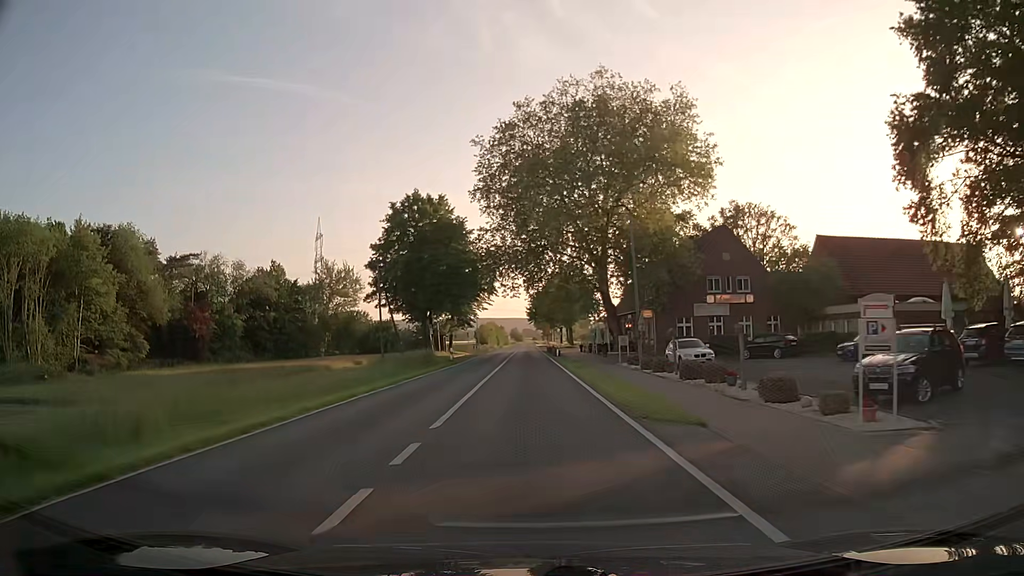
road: secondary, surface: asphalt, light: Day
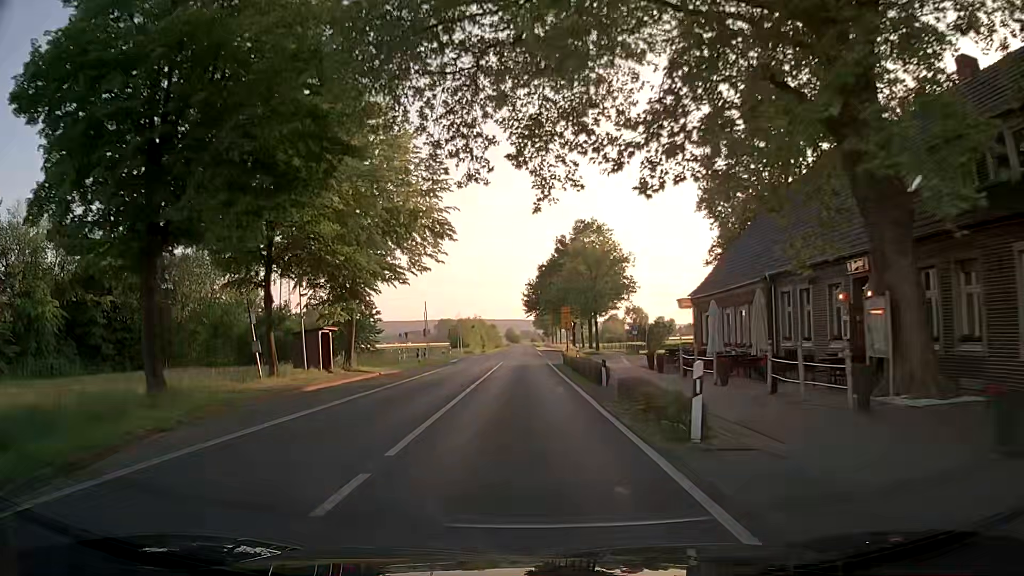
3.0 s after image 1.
(+0.1, +46.4) m; 0°
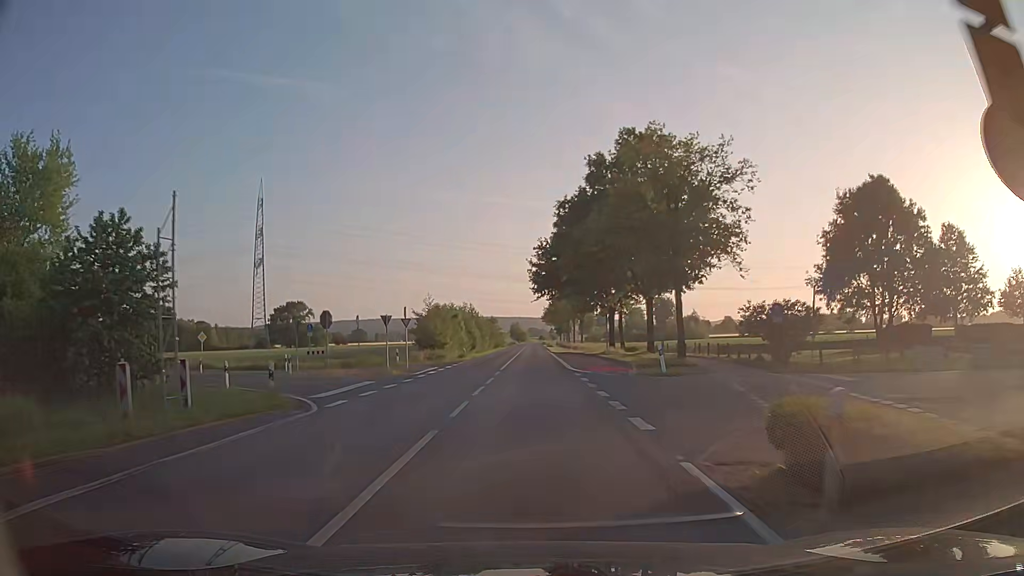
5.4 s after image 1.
(-0.1, +37.1) m; -1°
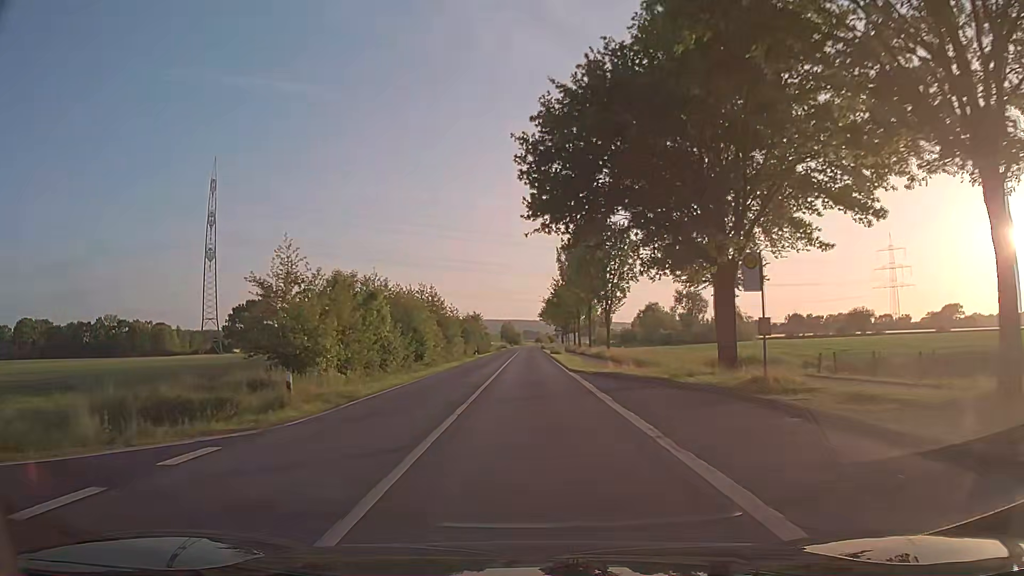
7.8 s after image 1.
(+0.4, +37.7) m; +1°
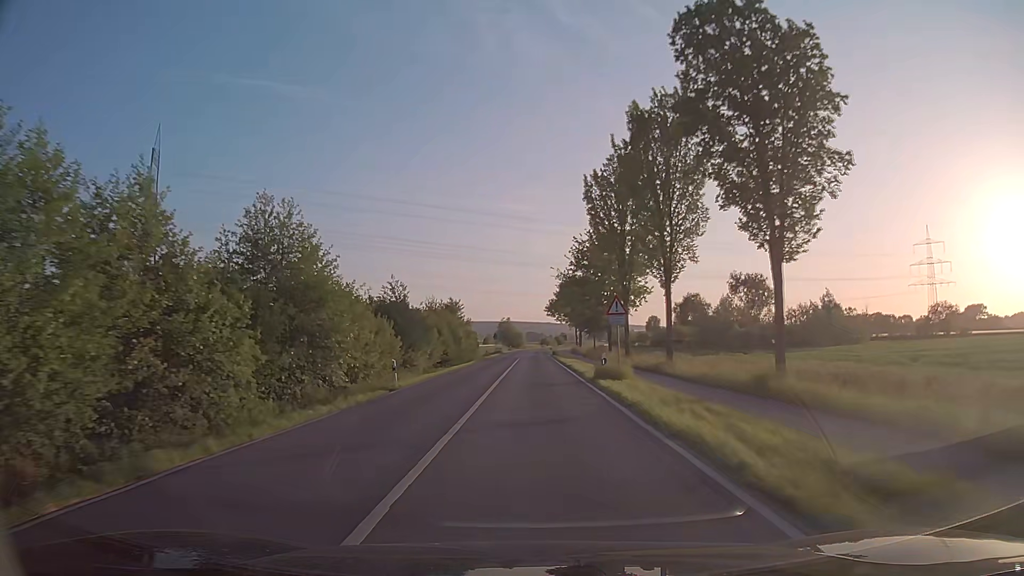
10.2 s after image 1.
(-0.2, +41.6) m; 0°
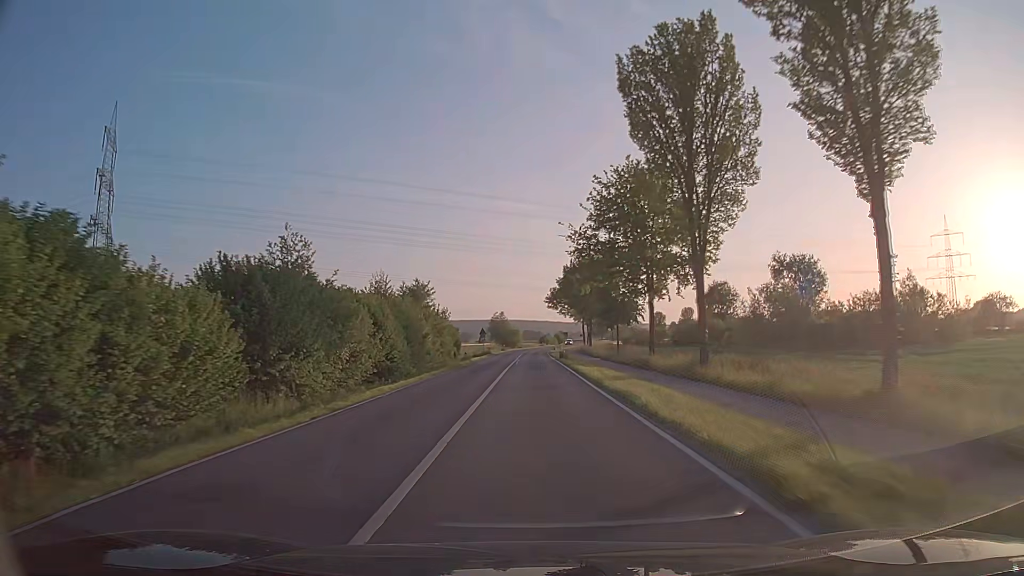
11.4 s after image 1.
(0.0, +22.5) m; 0°
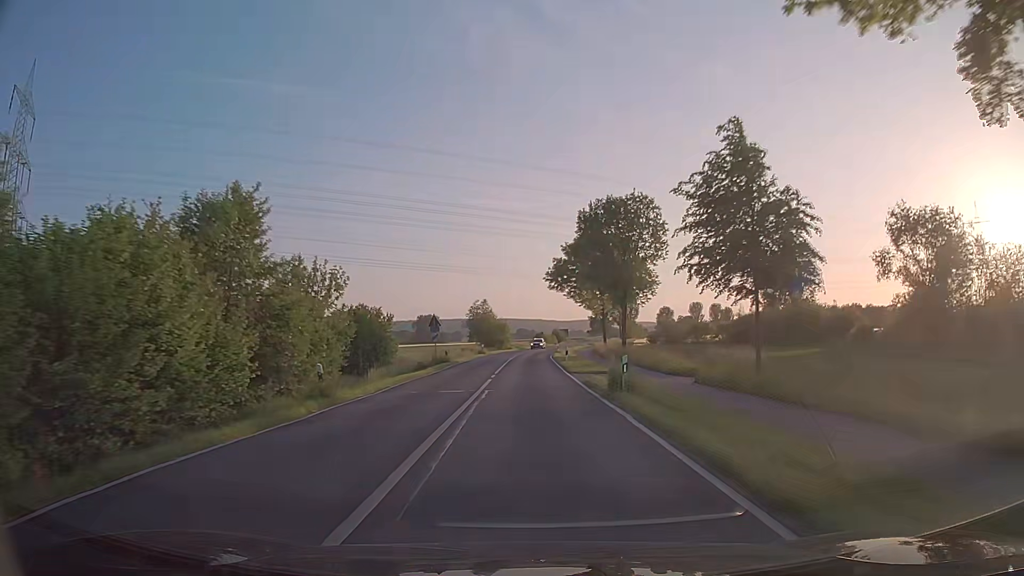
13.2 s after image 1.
(+0.1, +35.8) m; 0°
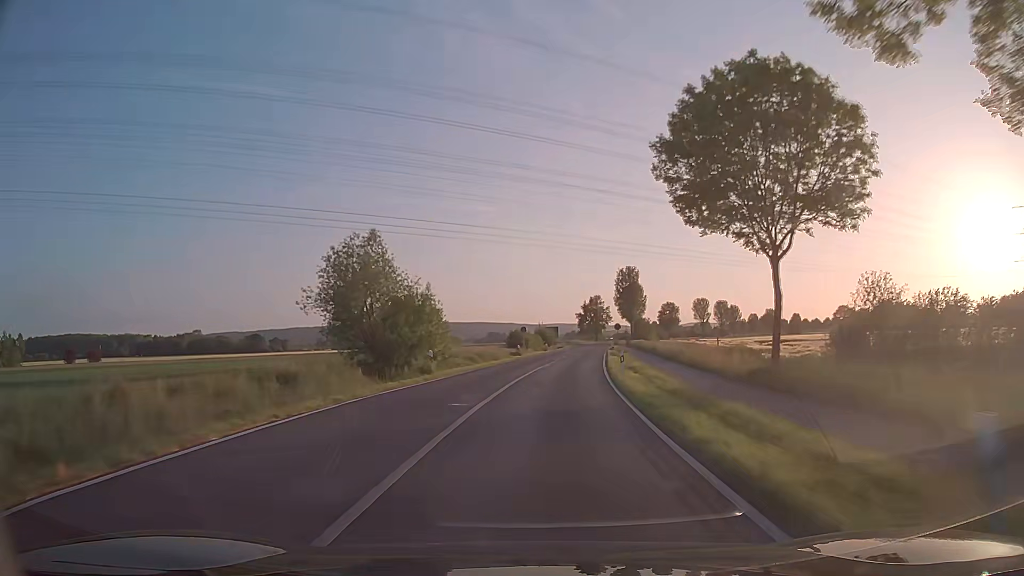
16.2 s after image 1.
(+0.6, +64.0) m; +2°
(0, +10) (+1, +20) (+1, +30) (+2, +40) (+4, +50) (+5, +60) (+6, +70) (+7, +80) (+8, +90) (+10, +99) m
